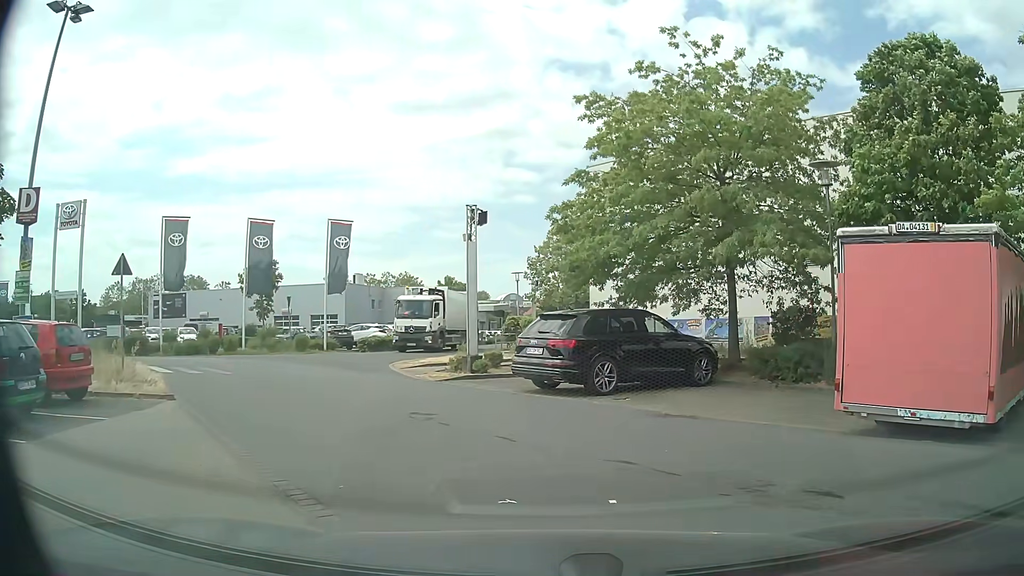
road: service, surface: paving_stones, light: Day
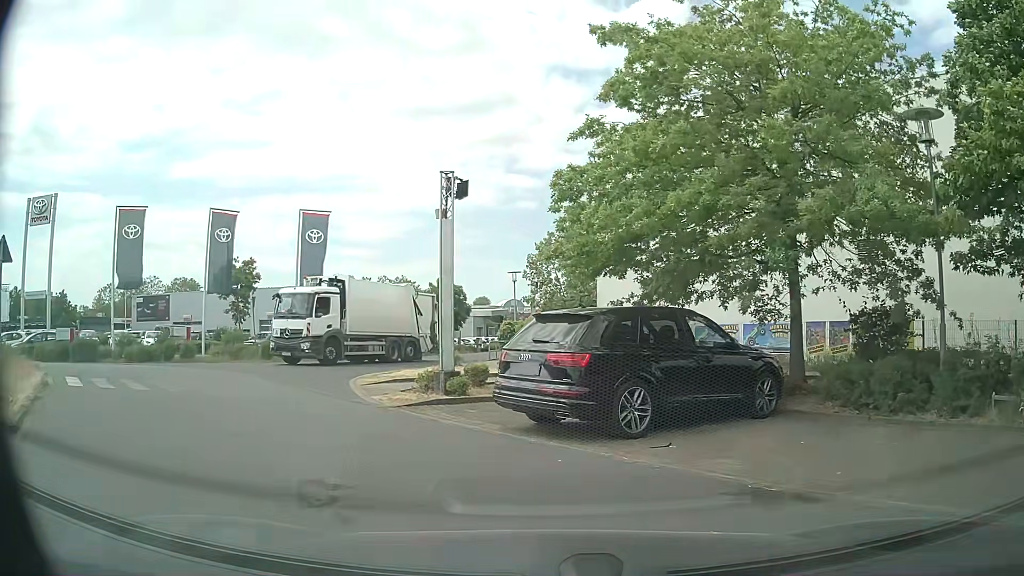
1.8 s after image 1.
(+0.2, +4.6) m; 0°
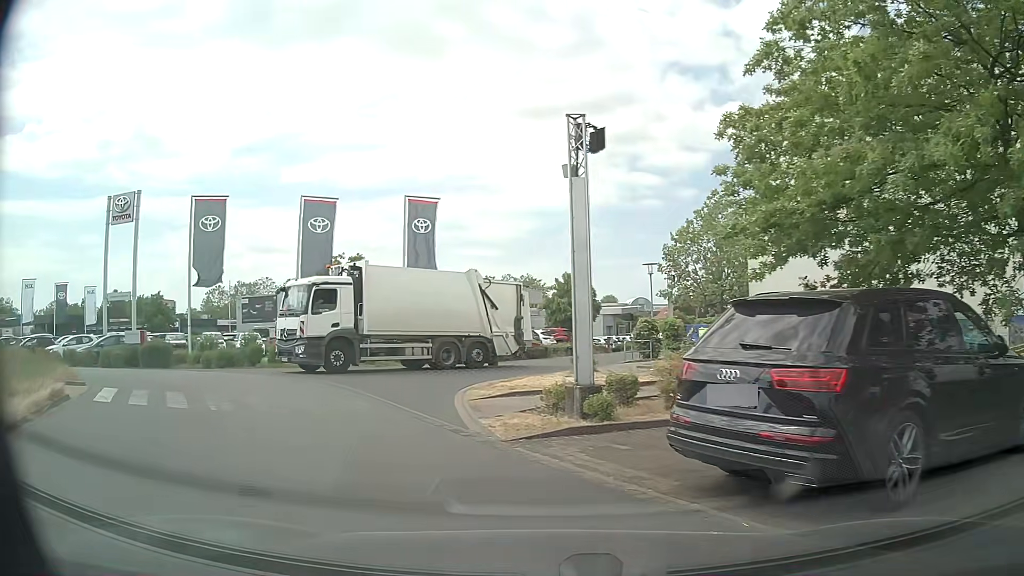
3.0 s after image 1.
(-0.2, +3.8) m; -9°
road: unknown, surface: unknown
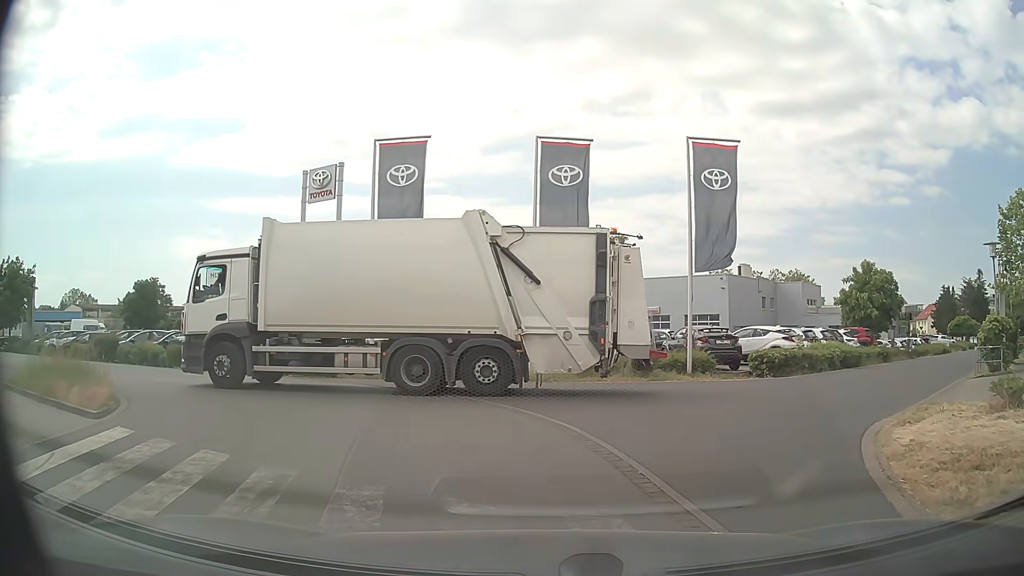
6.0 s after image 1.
(-1.8, +8.4) m; -22°
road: service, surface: asphalt
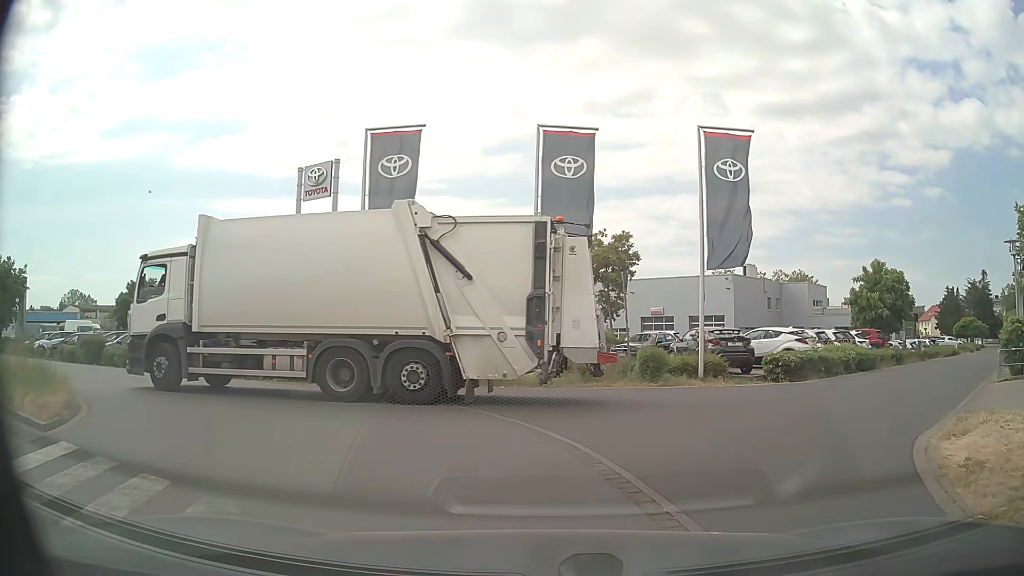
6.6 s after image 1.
(0.0, +1.3) m; +1°
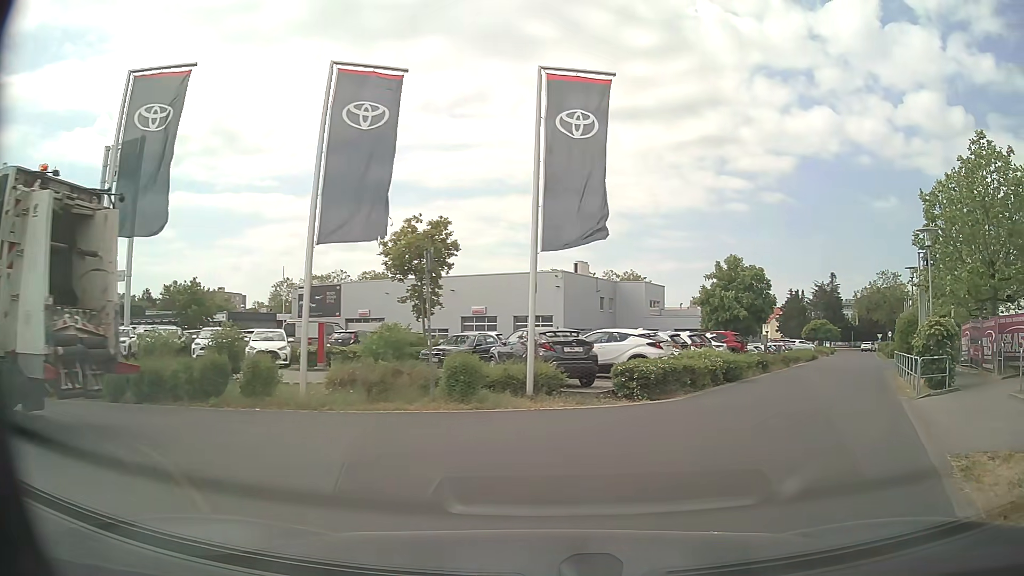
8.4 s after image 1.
(+0.4, +4.8) m; +14°
